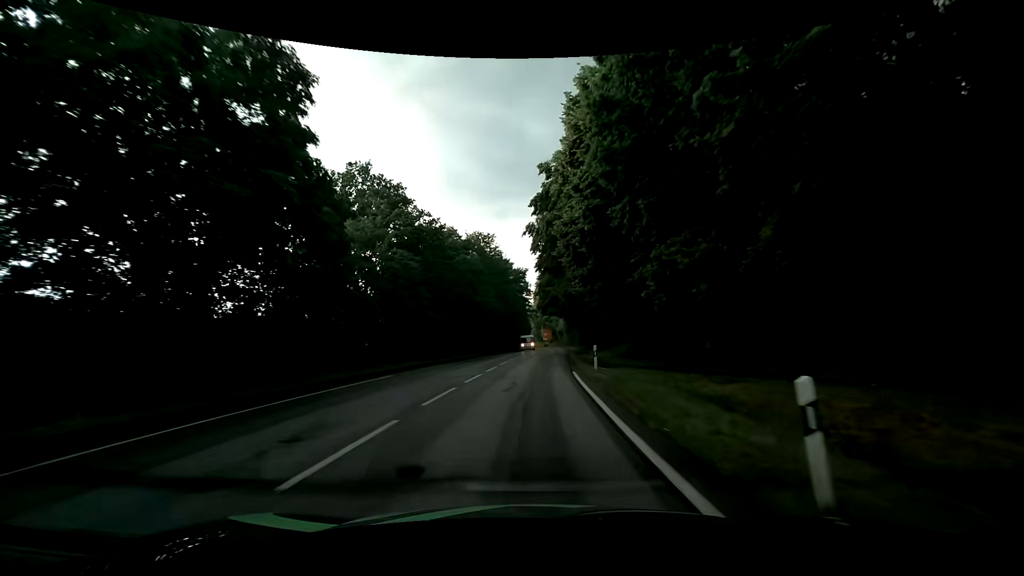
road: primary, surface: asphalt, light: Day
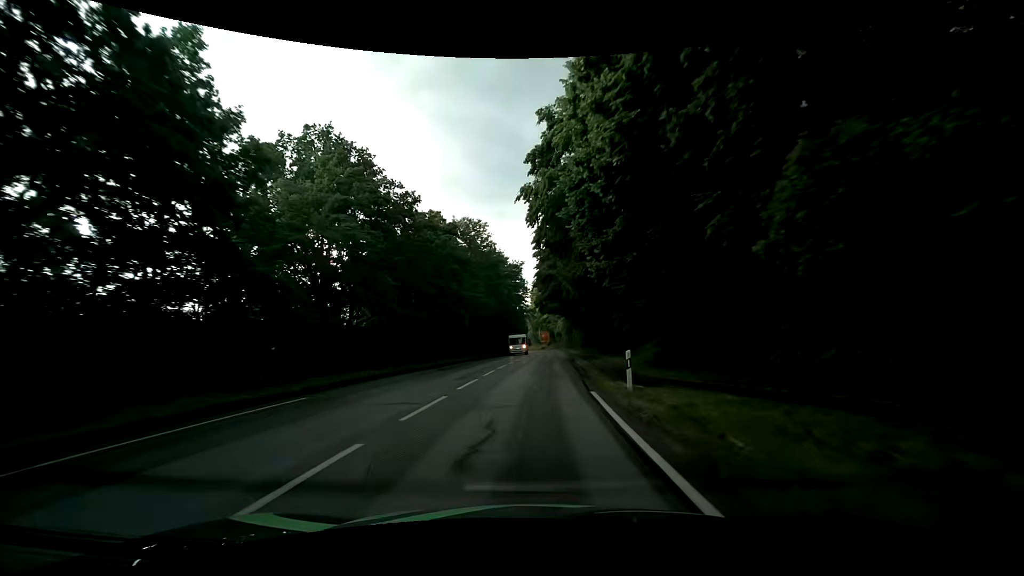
(0.0, +7.8) m; +1°
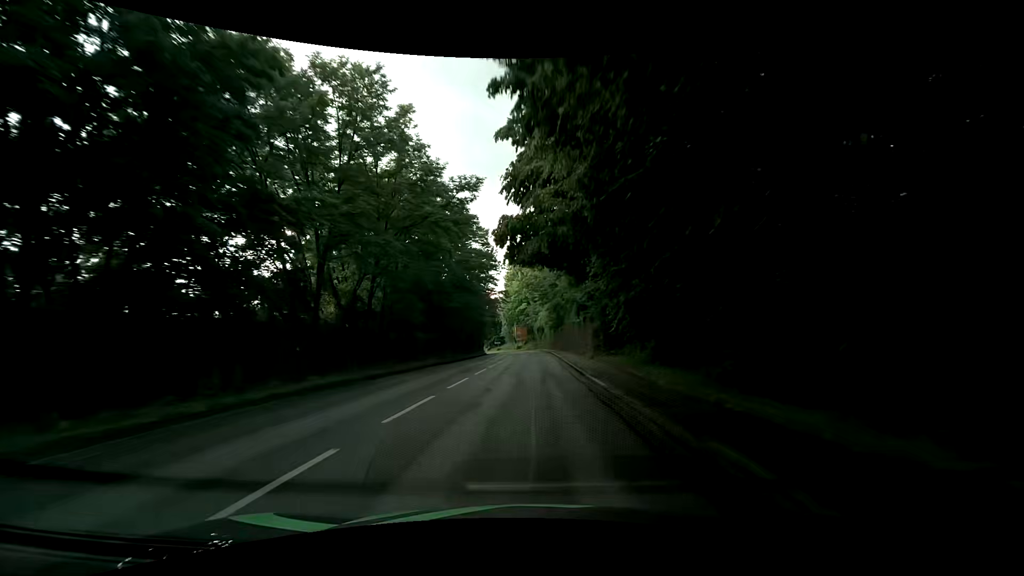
(+0.5, +30.4) m; +2°
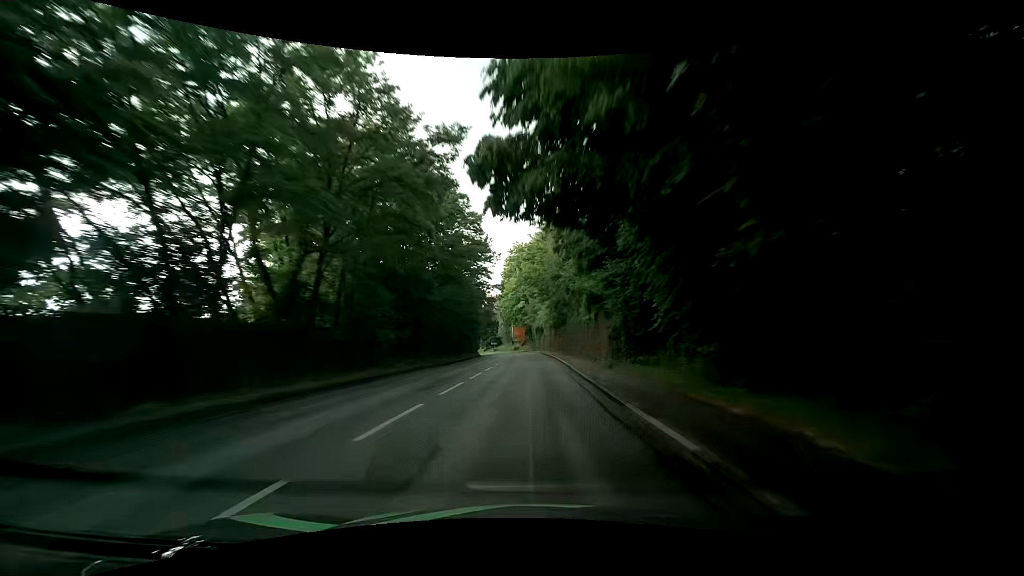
(0.0, +7.5) m; +1°
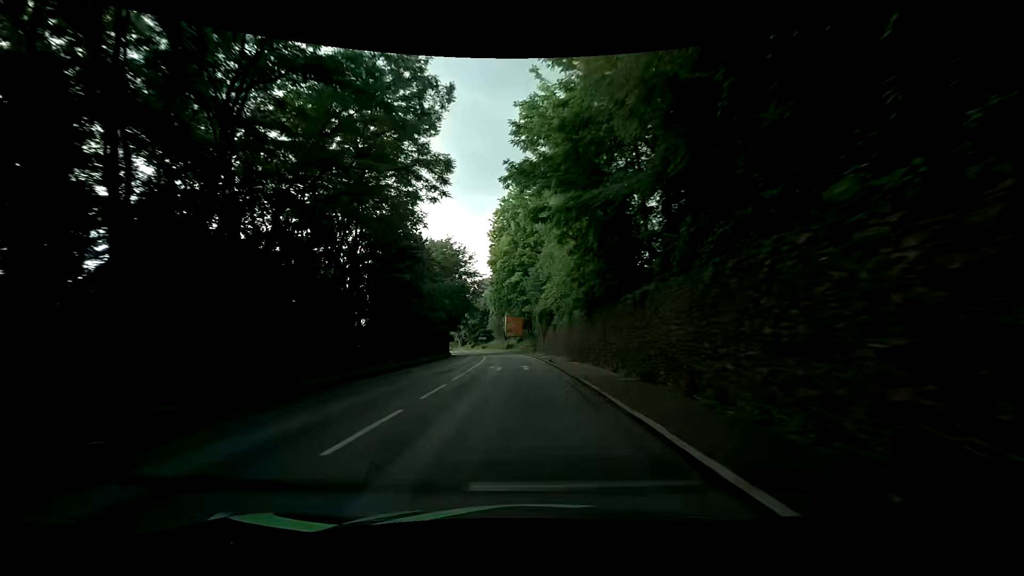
(0.0, +37.0) m; 0°
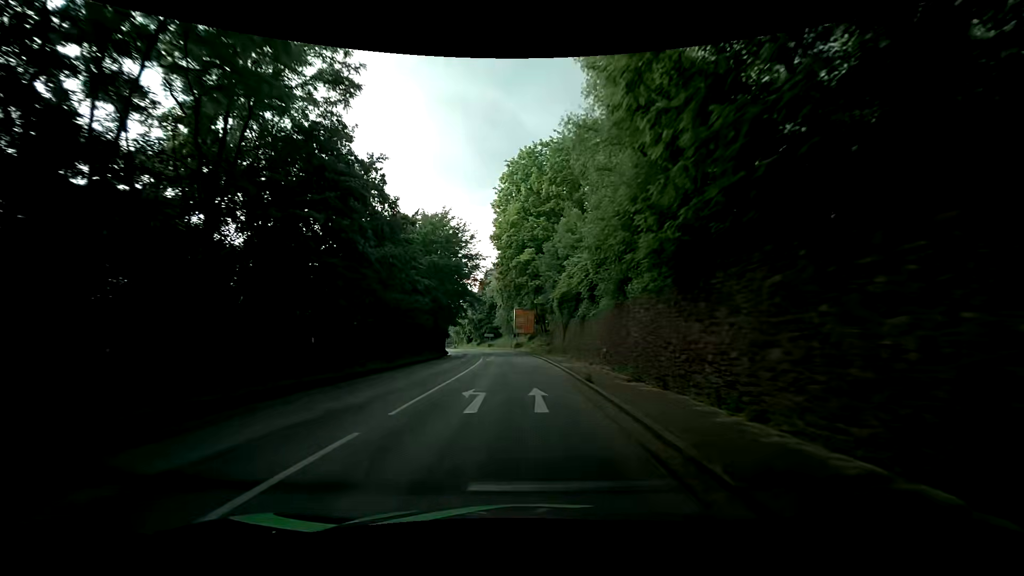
(-0.1, +14.7) m; -1°
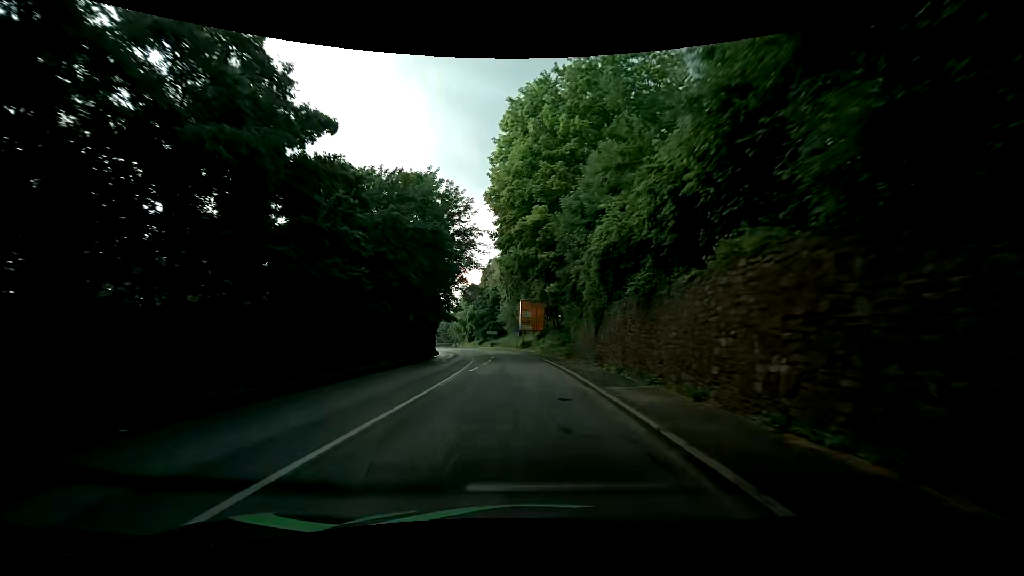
(-0.2, +14.5) m; -2°
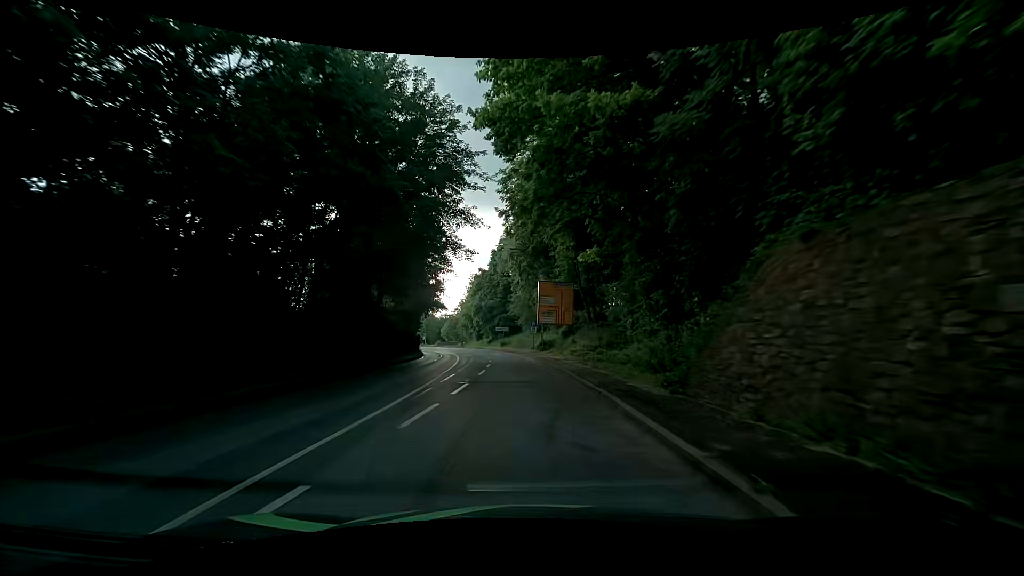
(-0.2, +20.8) m; -2°
(0, +10) (-1, +20) (-2, +30) (-3, +40) (-5, +50) (-7, +59) (-9, +69) (-11, +79) (-14, +89) (-17, +98) m
